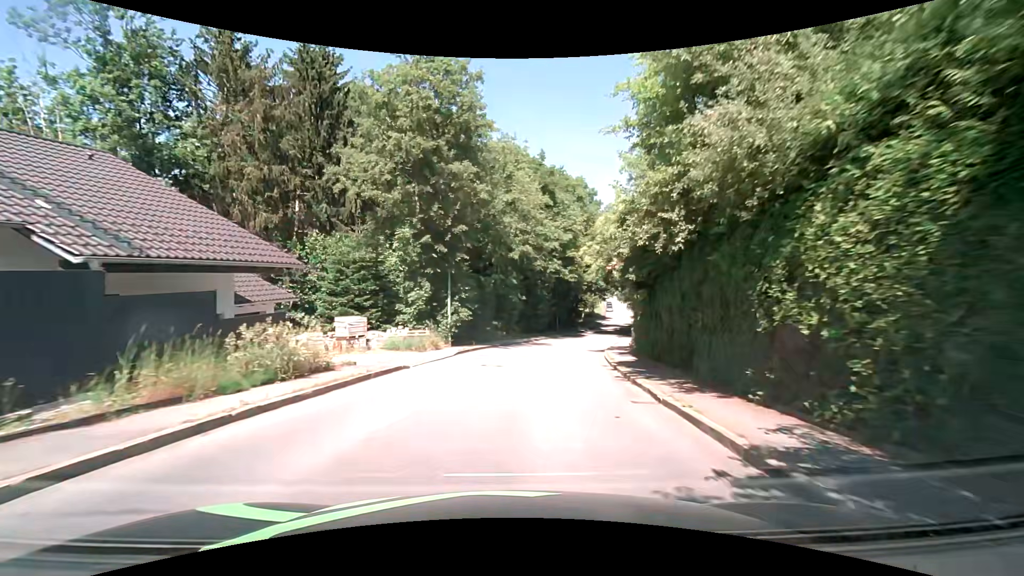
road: unclassified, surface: asphalt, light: Day
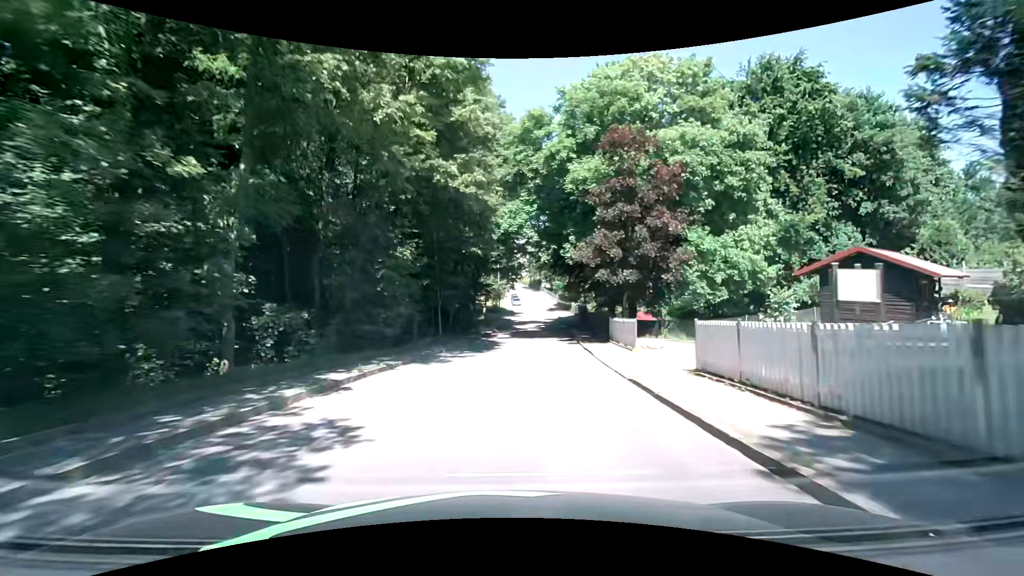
(+4.0, +32.9) m; +12°
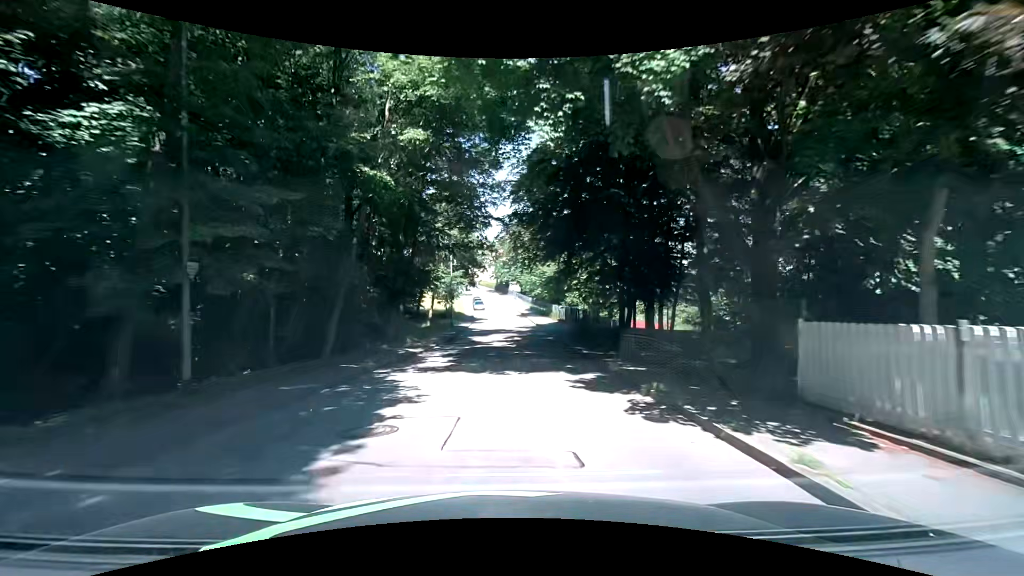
(+0.8, +20.7) m; +4°
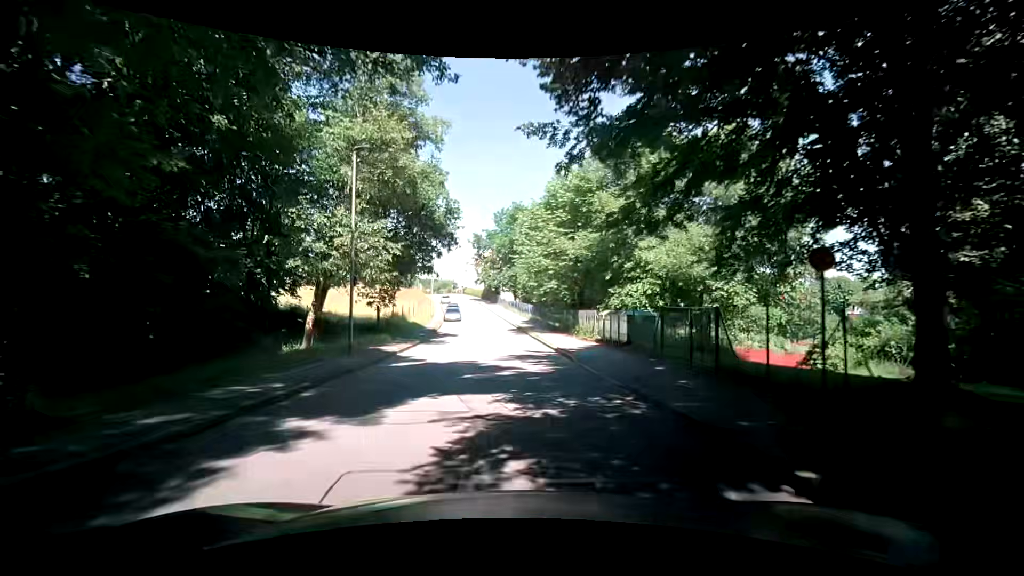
(+0.4, +27.4) m; 0°
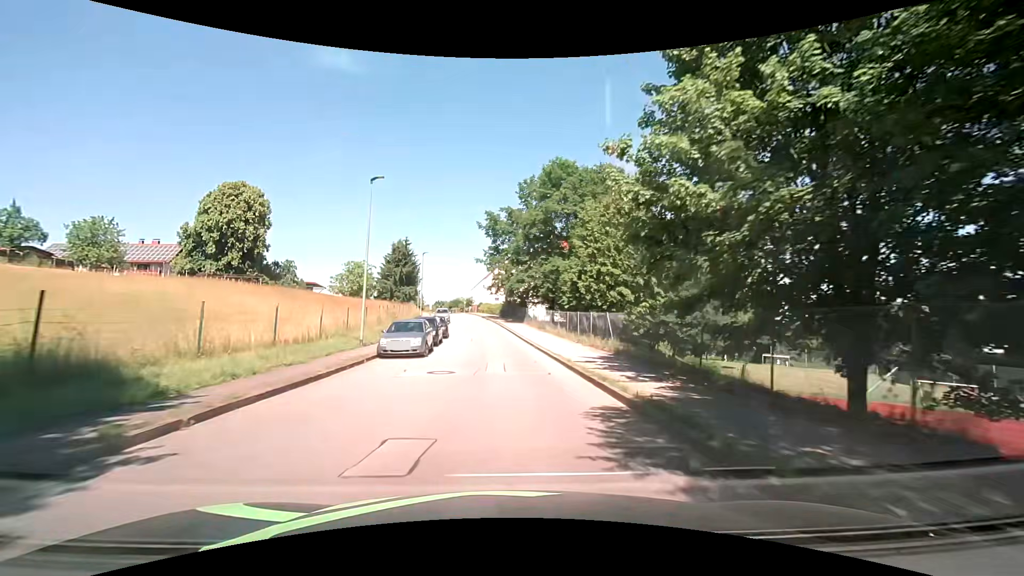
(+0.1, +33.7) m; -1°
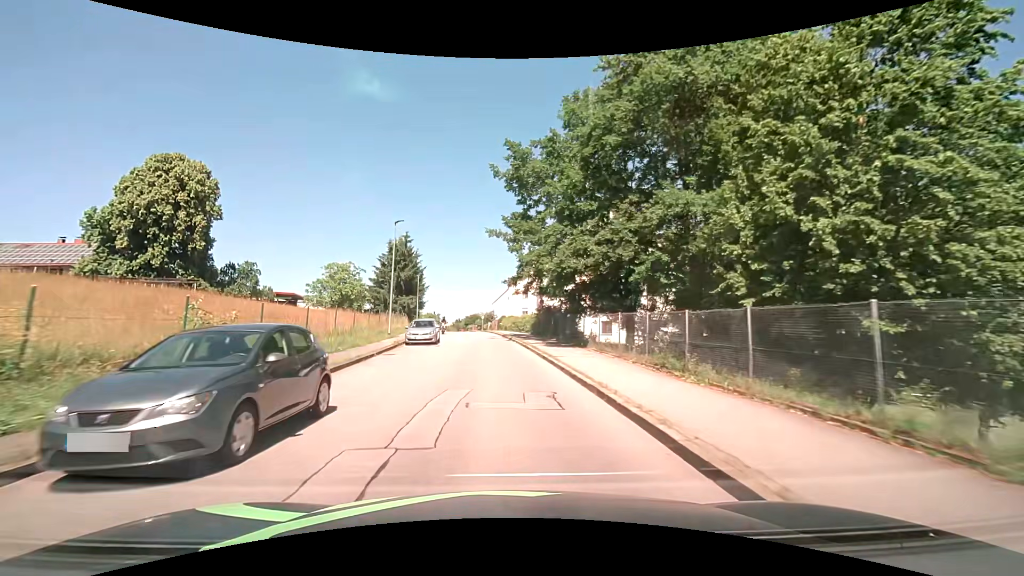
(-1.1, +26.8) m; -4°
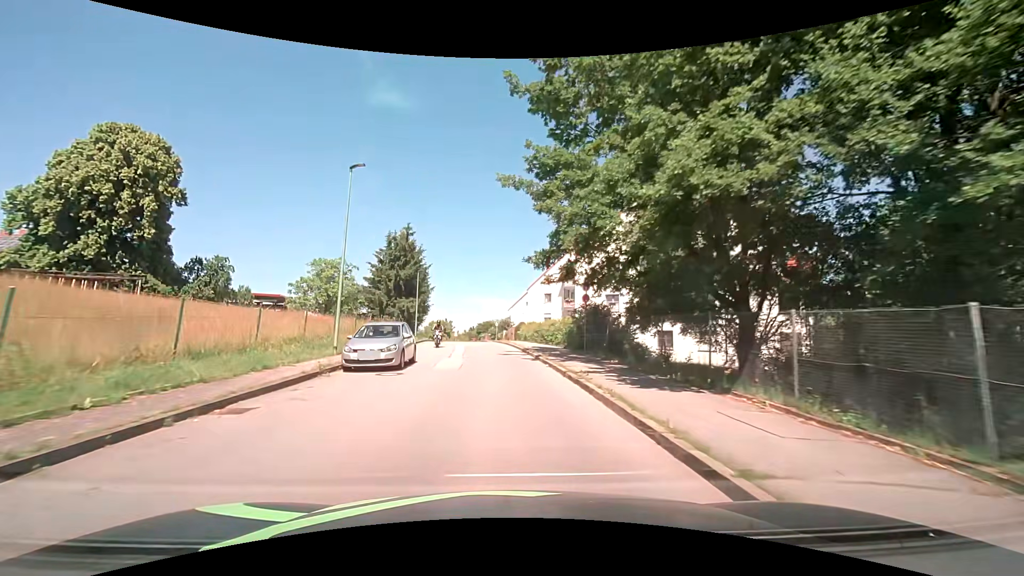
(-0.3, +13.3) m; -2°
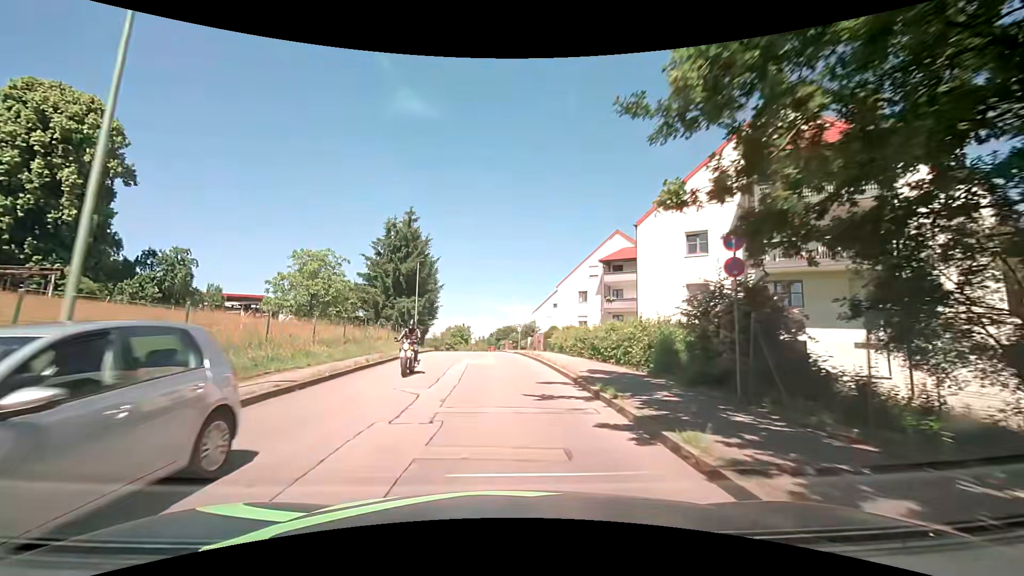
(-0.3, +13.3) m; -3°
(0, +10) (0, +20) (-1, +30) (-1, +40) (-2, +50) (-3, +60) (-5, +70) (-6, +80) (-8, +90) (-10, +99) m
